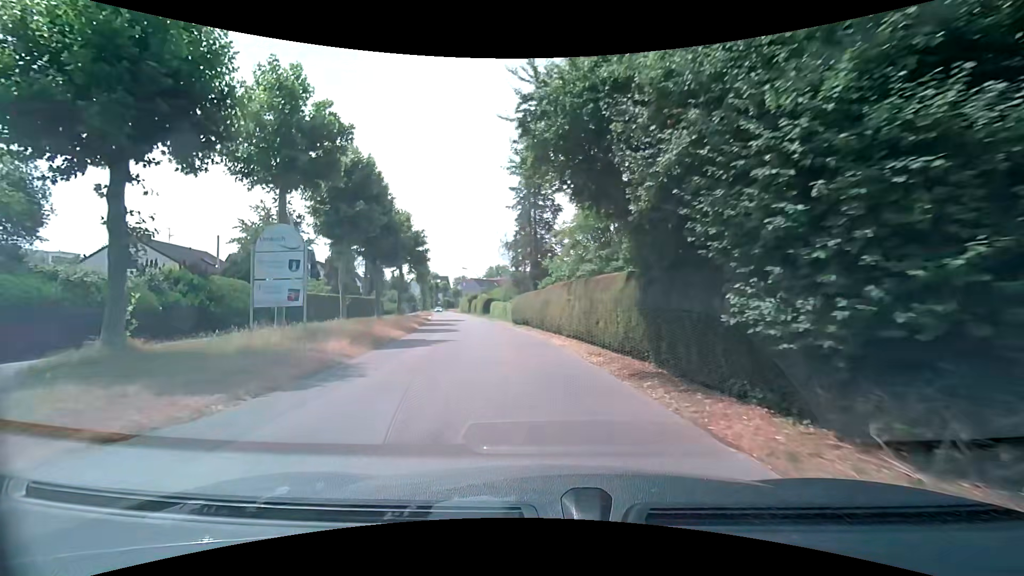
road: tertiary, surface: asphalt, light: Day
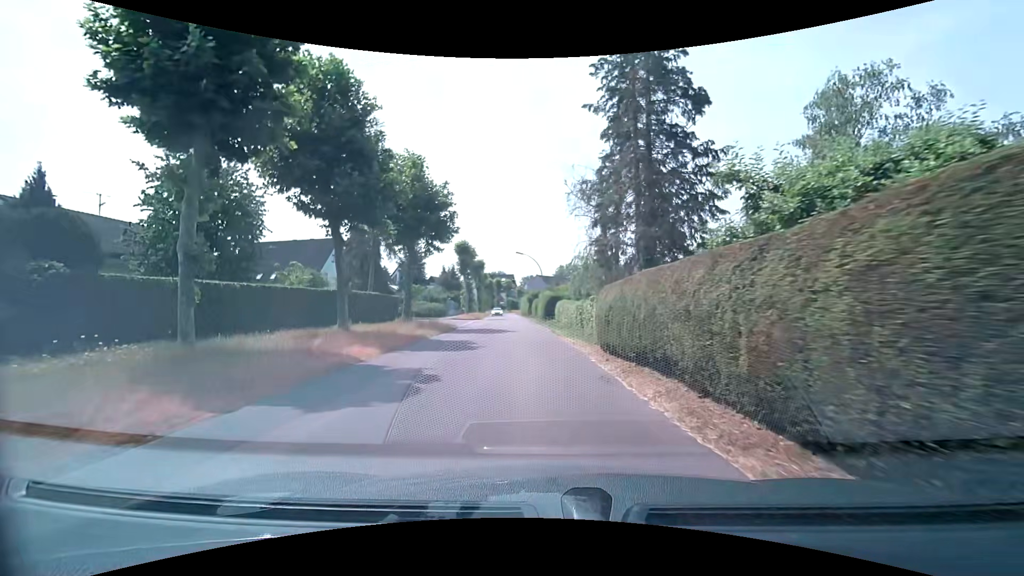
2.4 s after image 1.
(-1.3, +19.7) m; -8°
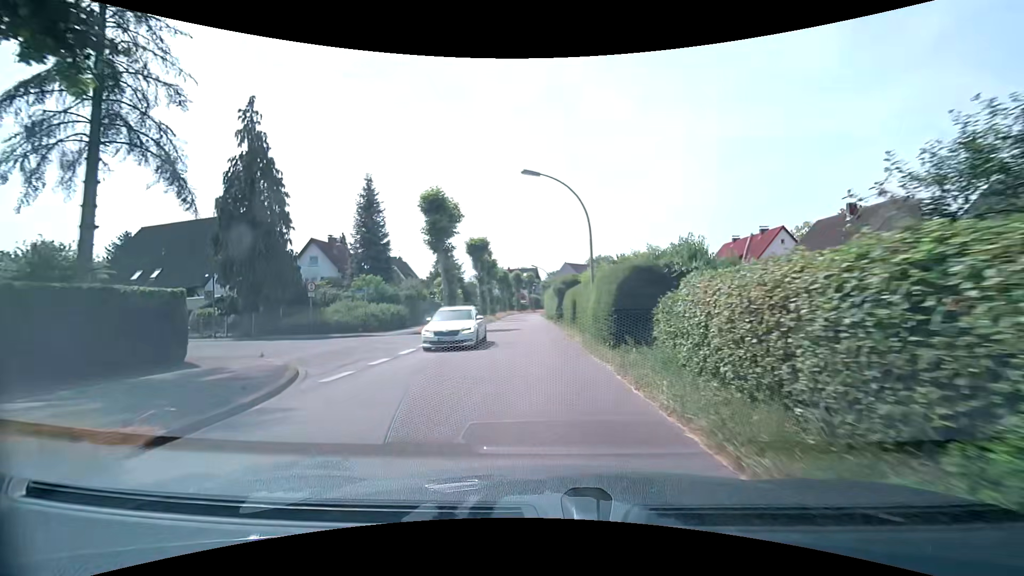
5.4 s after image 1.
(-1.3, +26.5) m; -3°
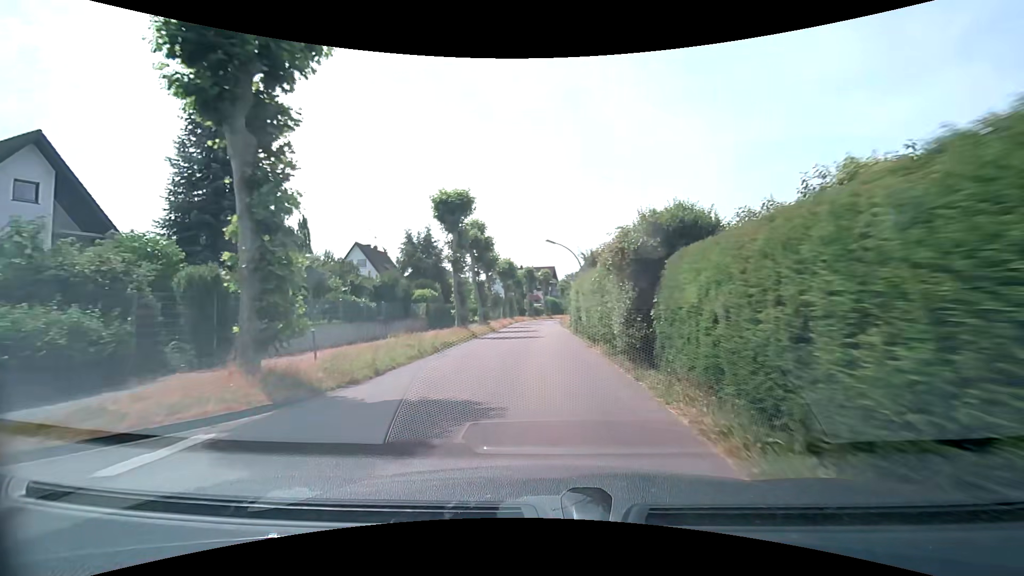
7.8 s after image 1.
(-0.6, +23.5) m; -3°
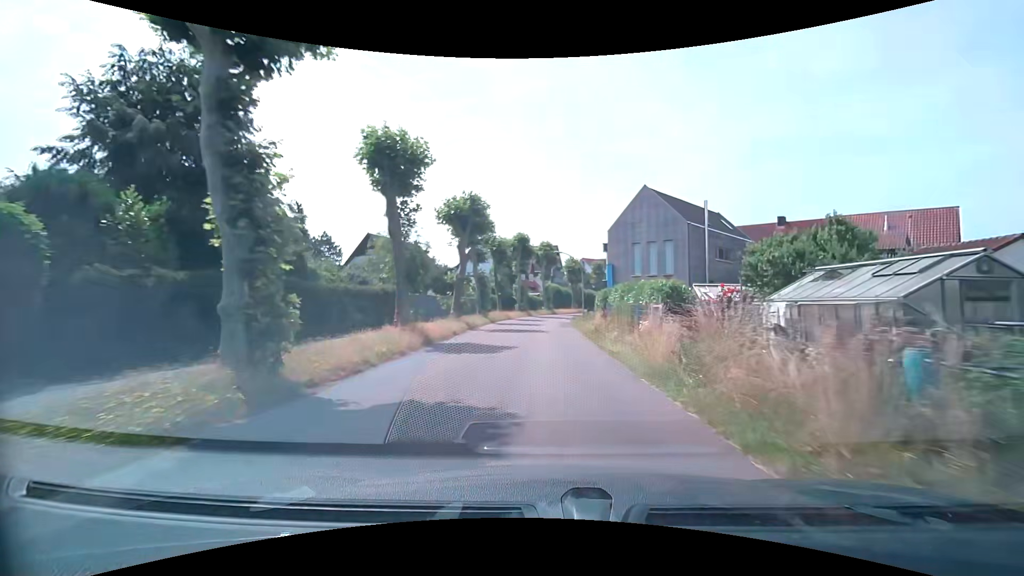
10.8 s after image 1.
(0.0, +32.4) m; +1°
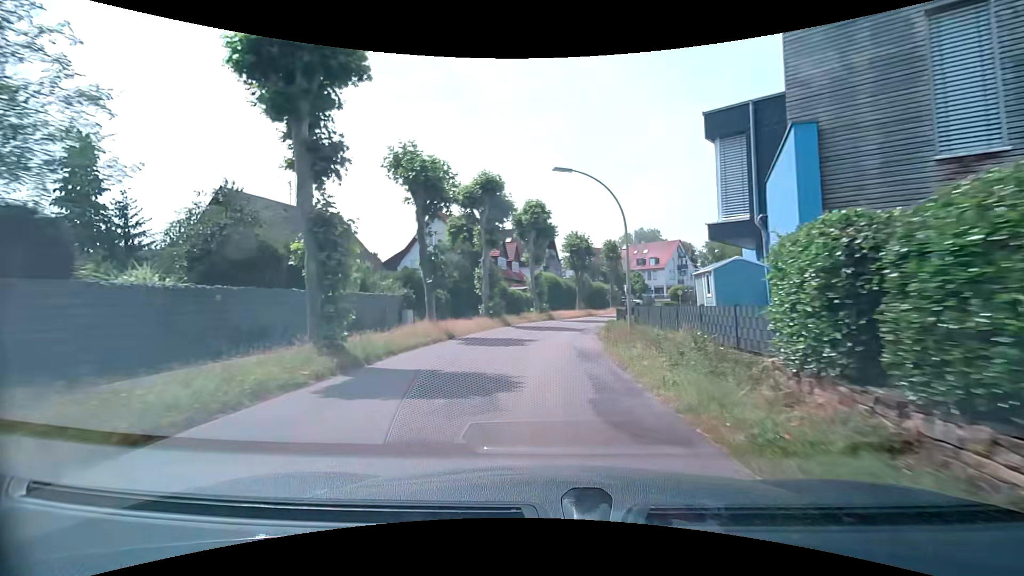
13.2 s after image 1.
(0.0, +26.6) m; 0°
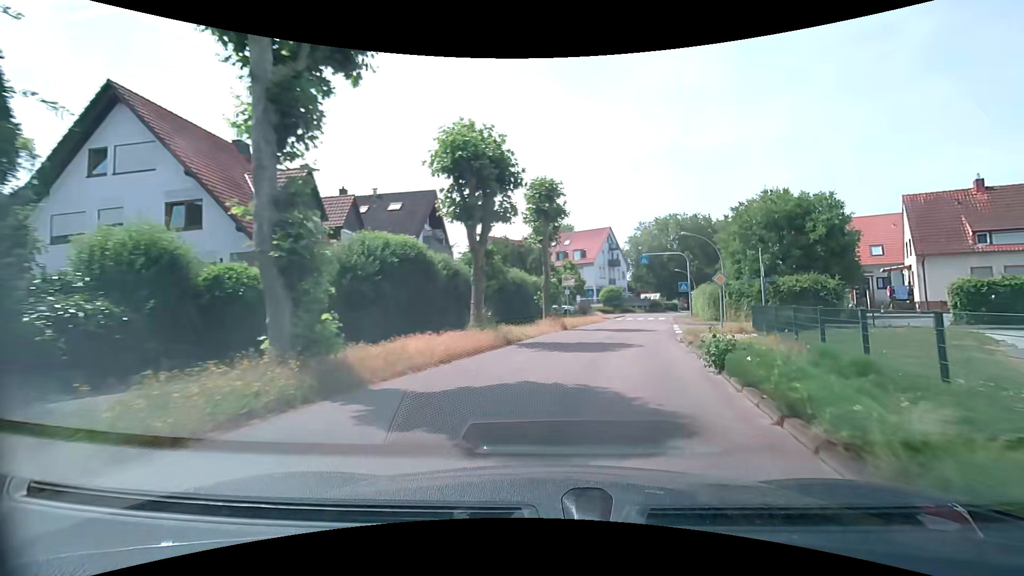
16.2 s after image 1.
(+1.7, +31.2) m; +9°
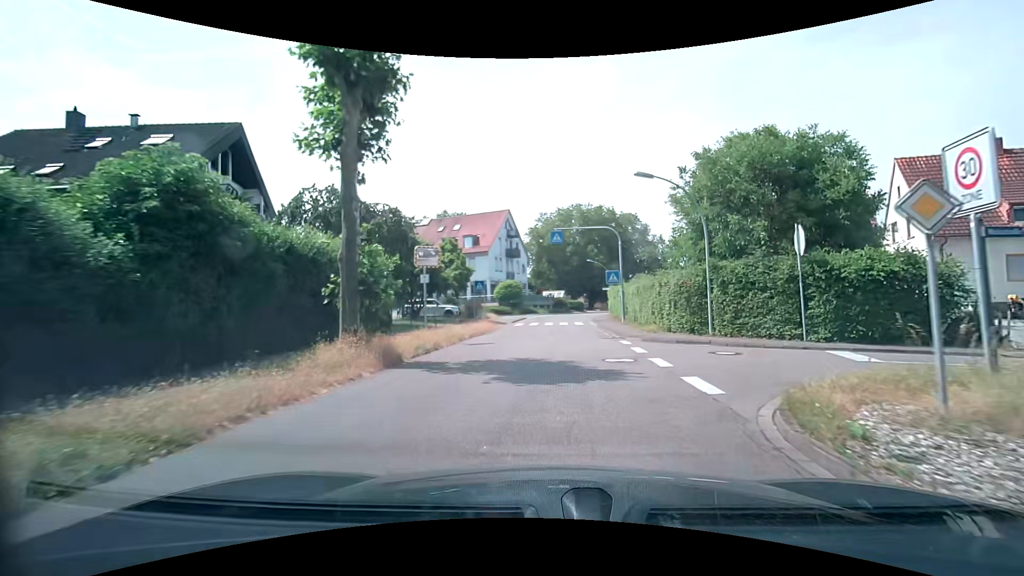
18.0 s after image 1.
(+2.1, +16.3) m; +13°
(0, +10) (+1, +20) (+1, +30) (+2, +40) (+3, +50) (+5, +60) (+8, +69) (+11, +79) (+15, +88) (+18, +97) m
